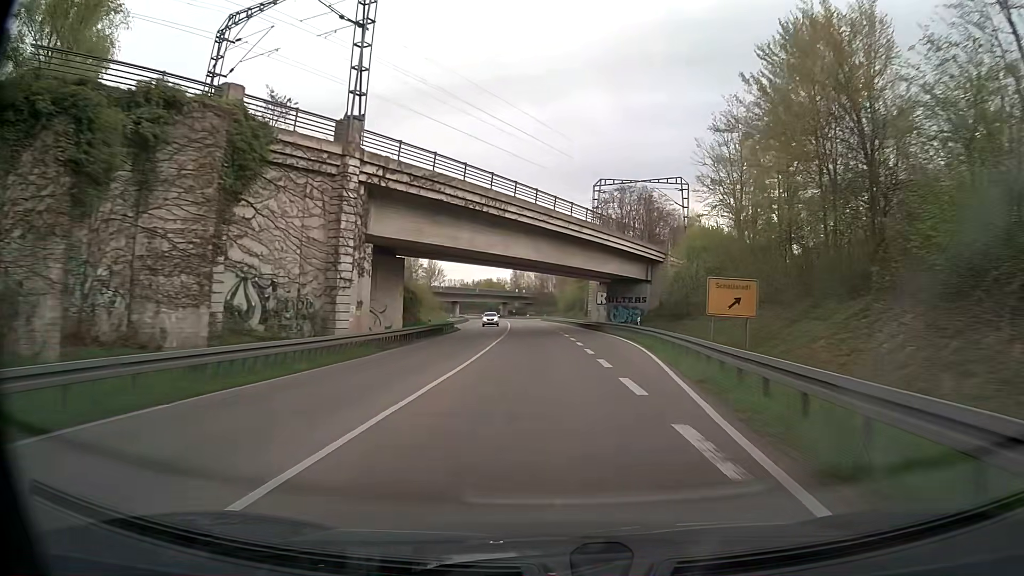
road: primary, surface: asphalt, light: Day
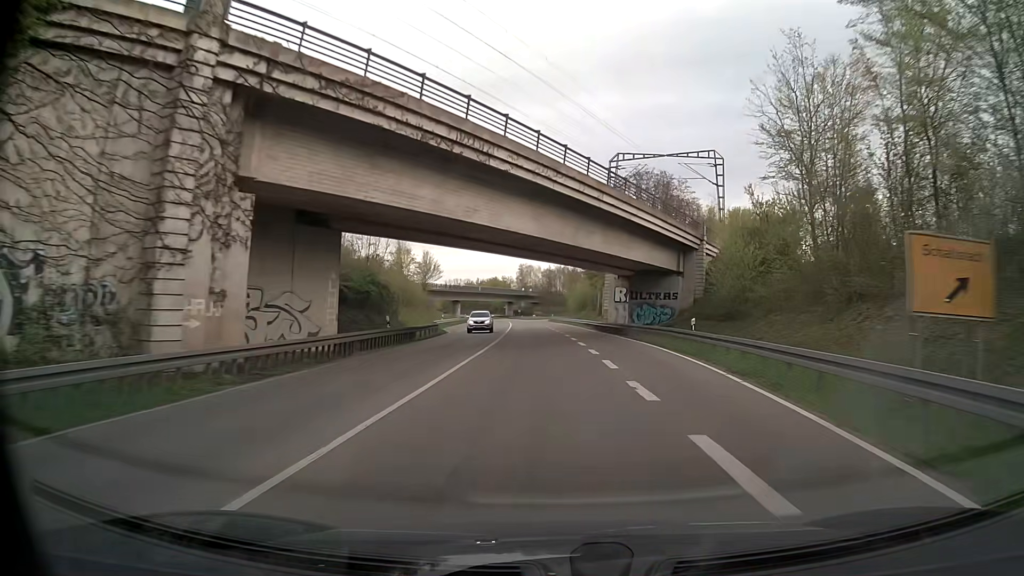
(-0.1, +13.1) m; -1°
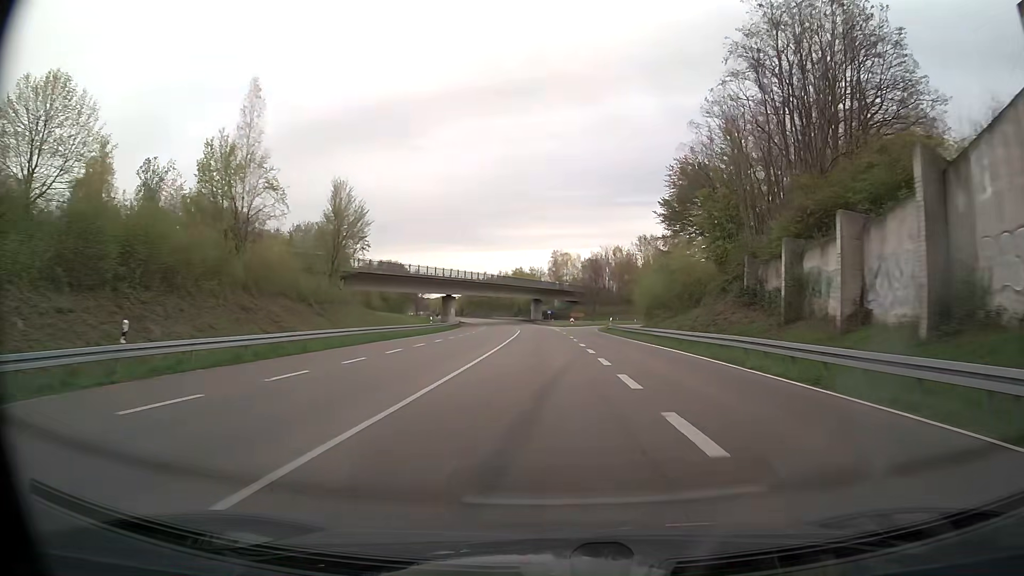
(-1.3, +65.5) m; -3°
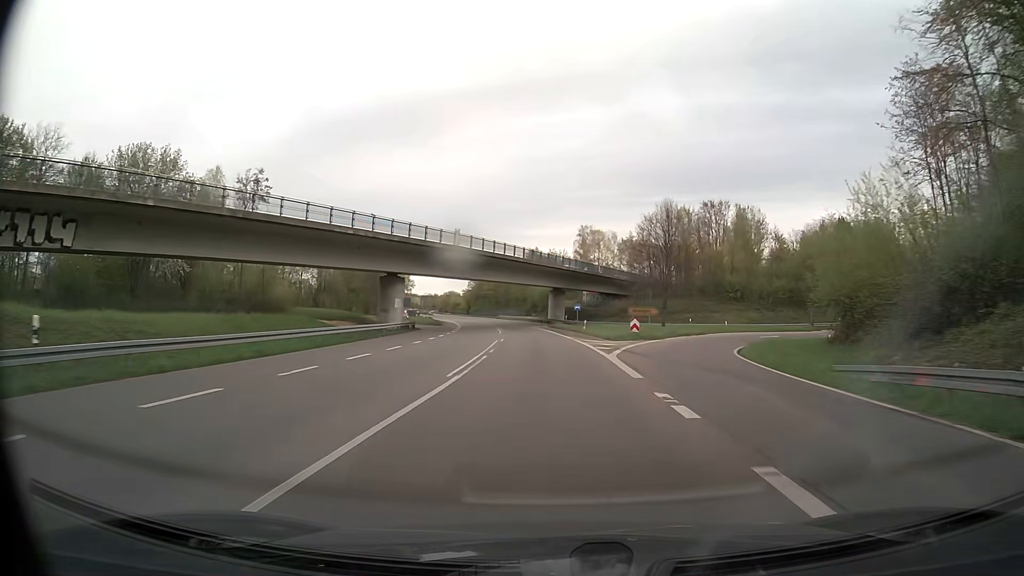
(-0.5, +52.4) m; -2°
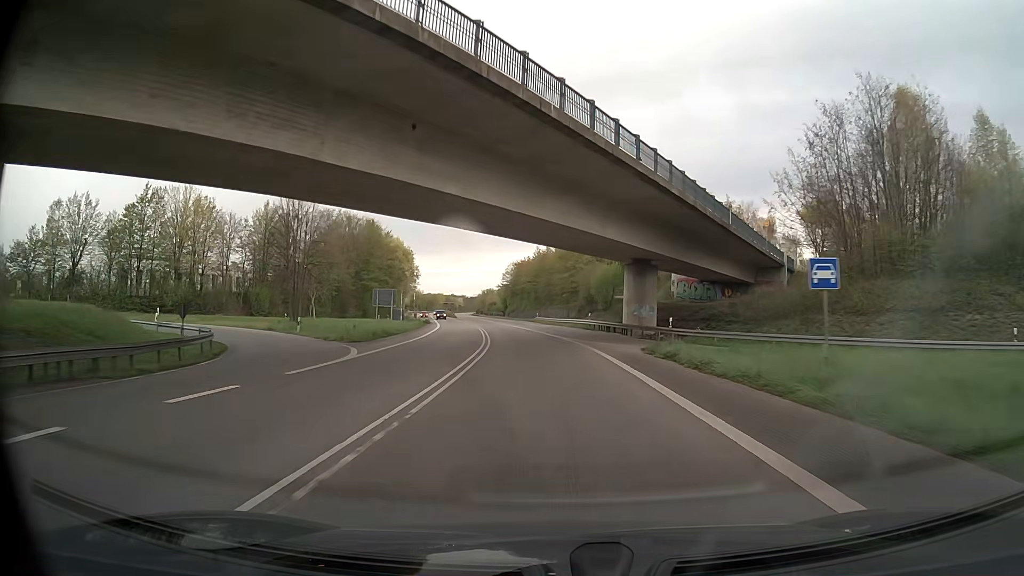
(-1.9, +52.3) m; -4°
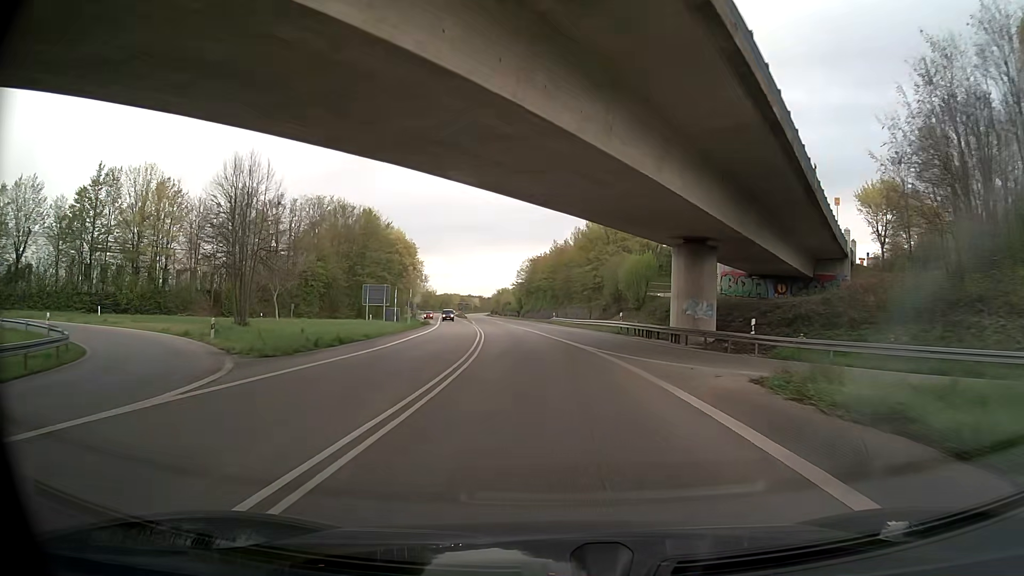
(-0.1, +13.1) m; -1°
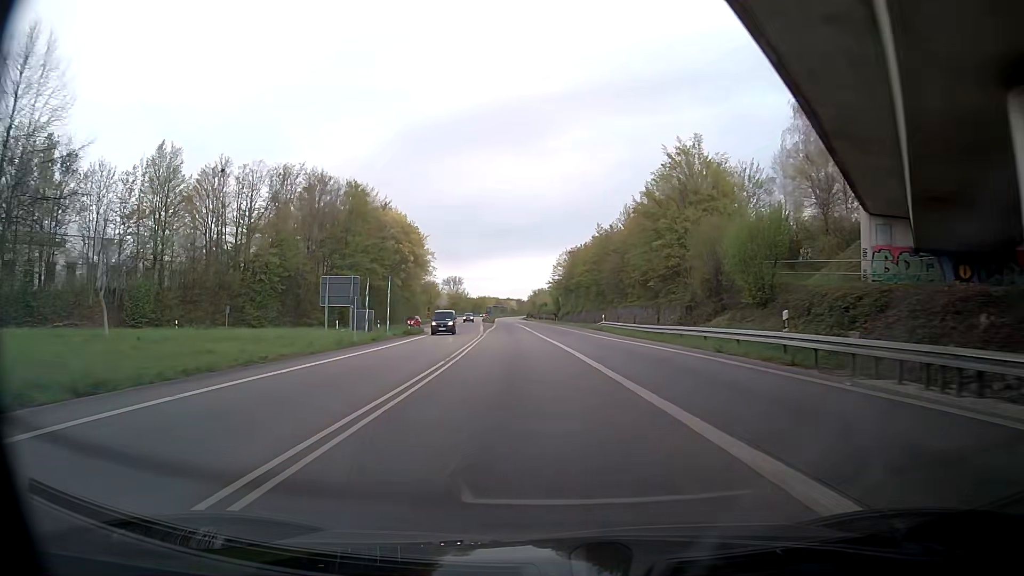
(-0.7, +26.3) m; -4°
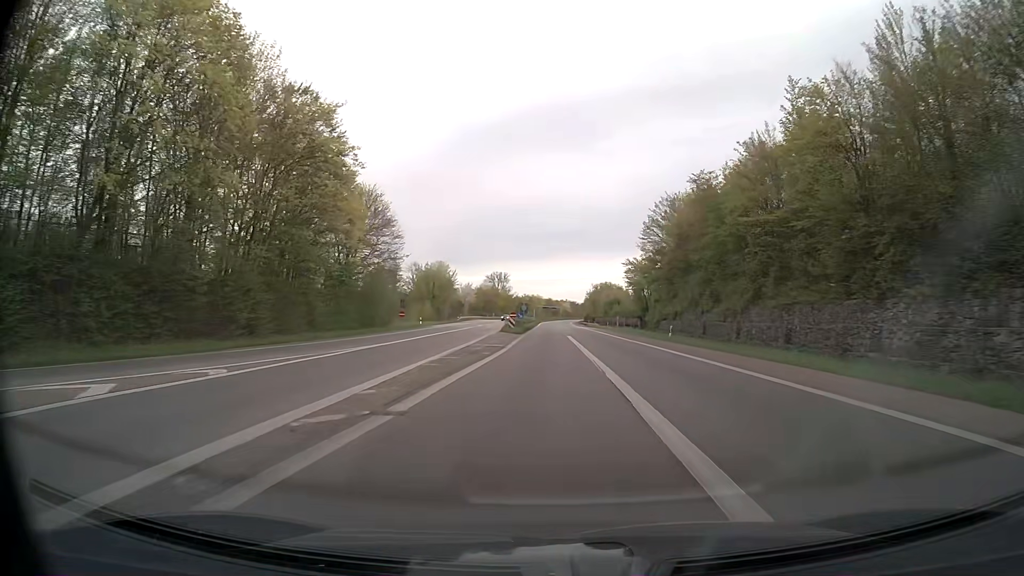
(-3.8, +66.3) m; -5°
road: trunk
(0, +10) (0, +20) (0, +30) (0, +40) (0, +50) (0, +60) (+1, +70) (+1, +80) (+1, +90) (+2, +100) m
